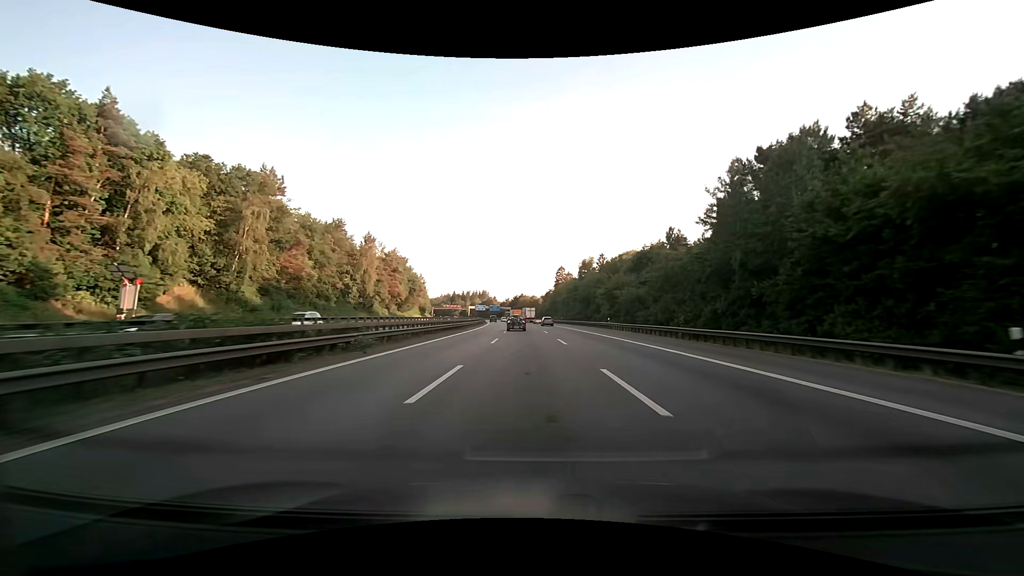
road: motorway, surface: asphalt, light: Day
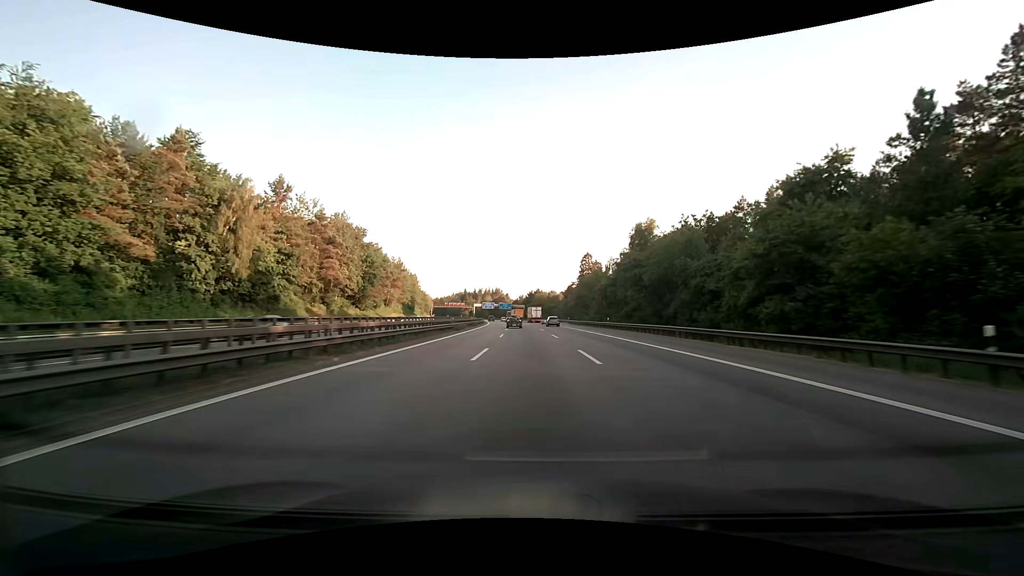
(-0.7, +47.0) m; -2°
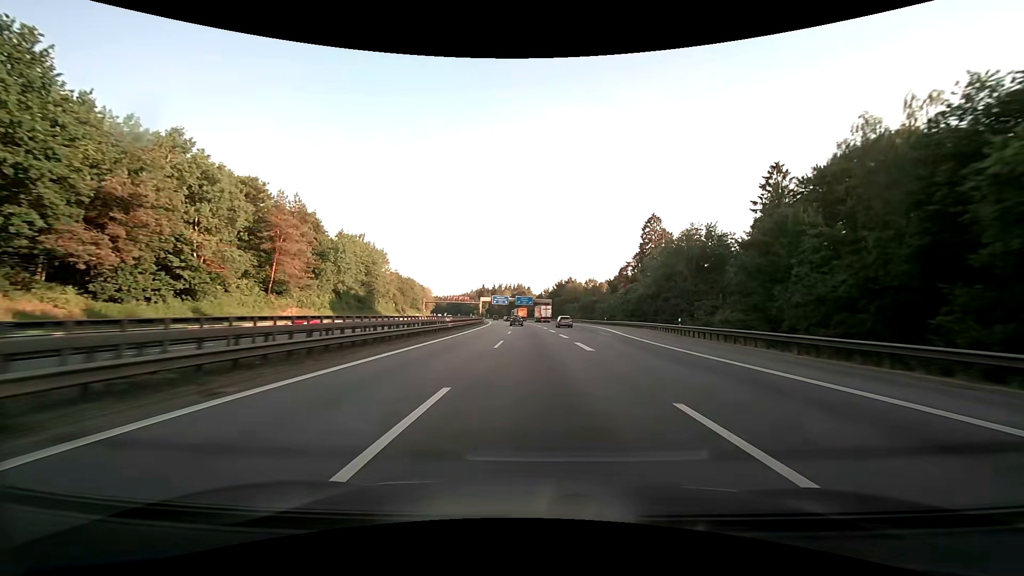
(-1.7, +66.7) m; -3°
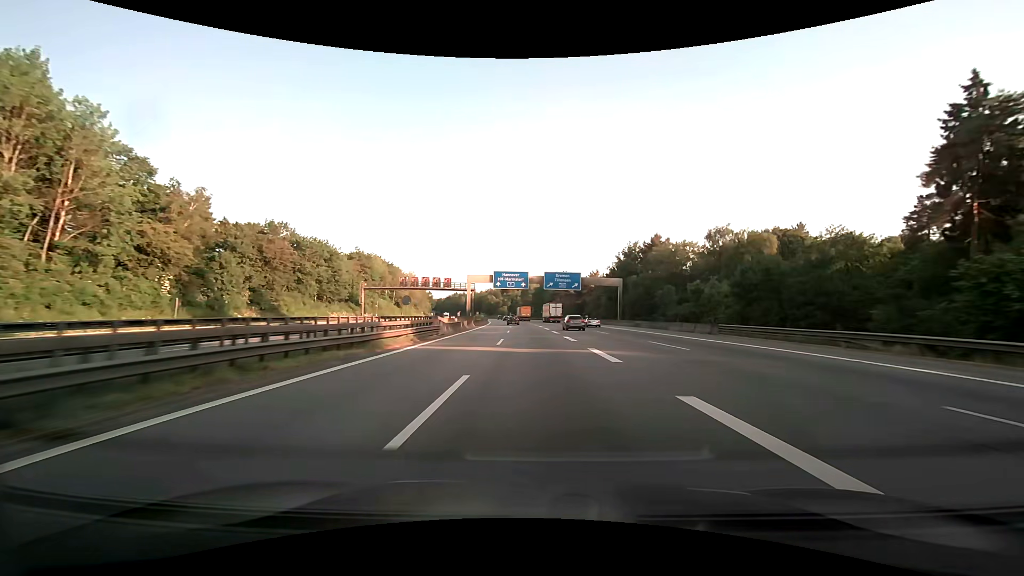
(-2.5, +89.0) m; -4°
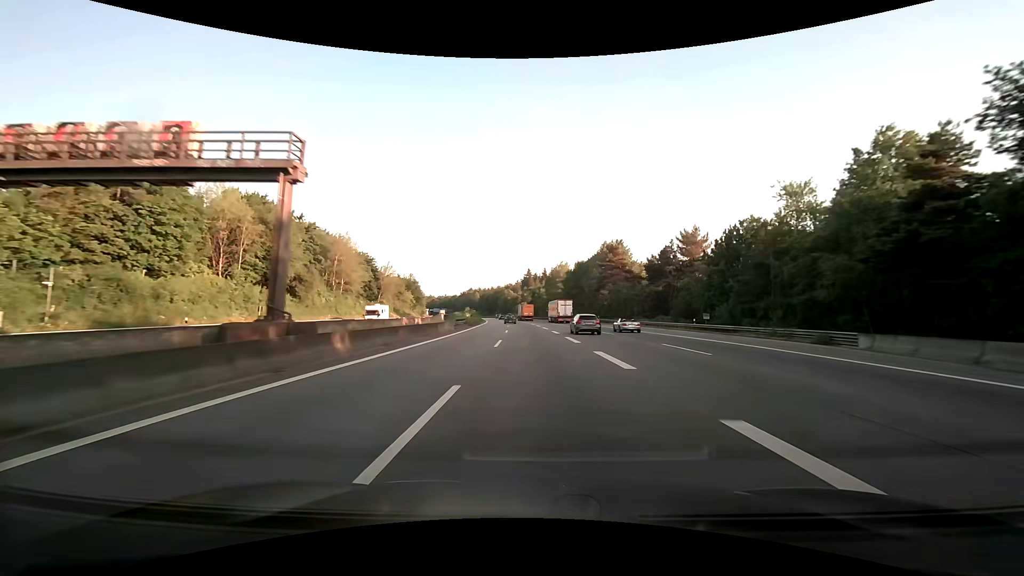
(-2.0, +74.3) m; -3°
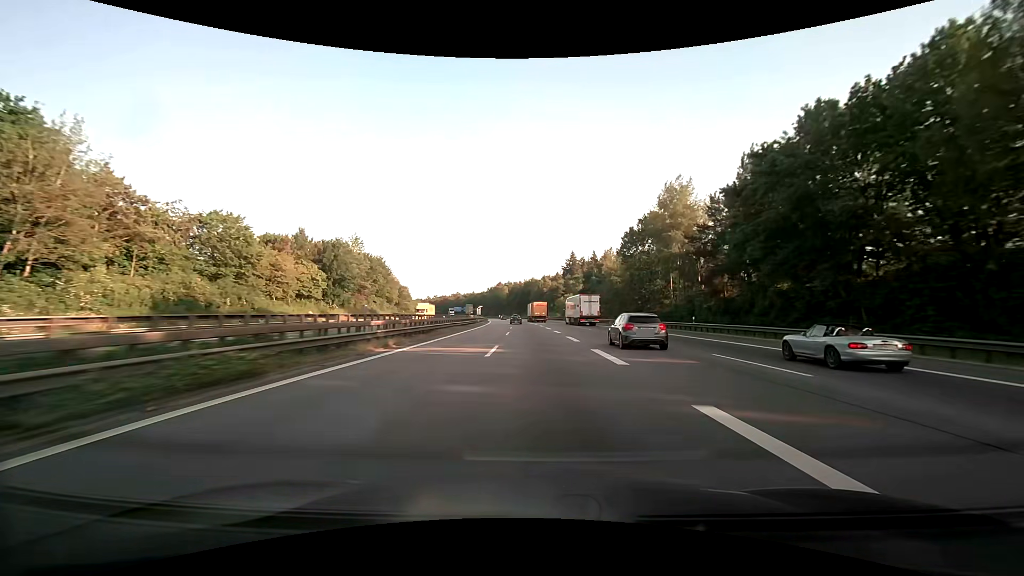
(-3.6, +95.6) m; -4°
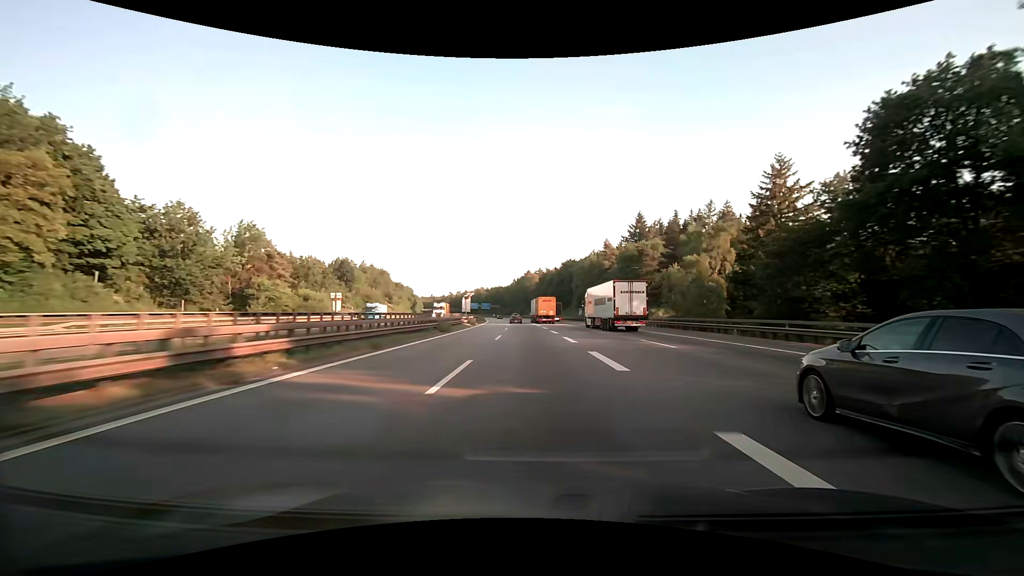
(-3.1, +98.3) m; -4°
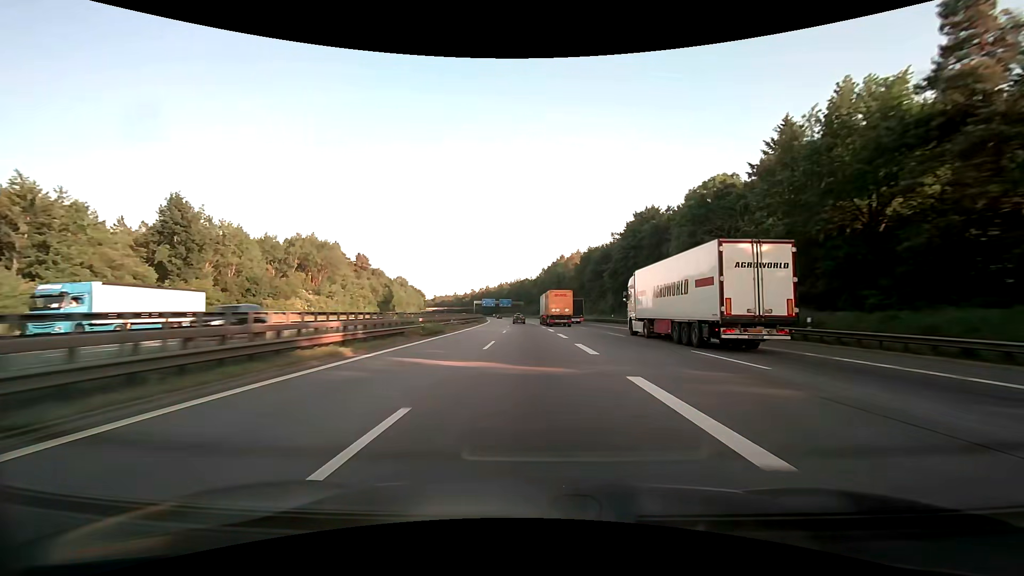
(-2.1, +79.8) m; -3°
(0, +10) (0, +20) (0, +30) (-1, +40) (-1, +50) (-1, +60) (-2, +70) (-2, +80) (-3, +90) (-4, +100) m
